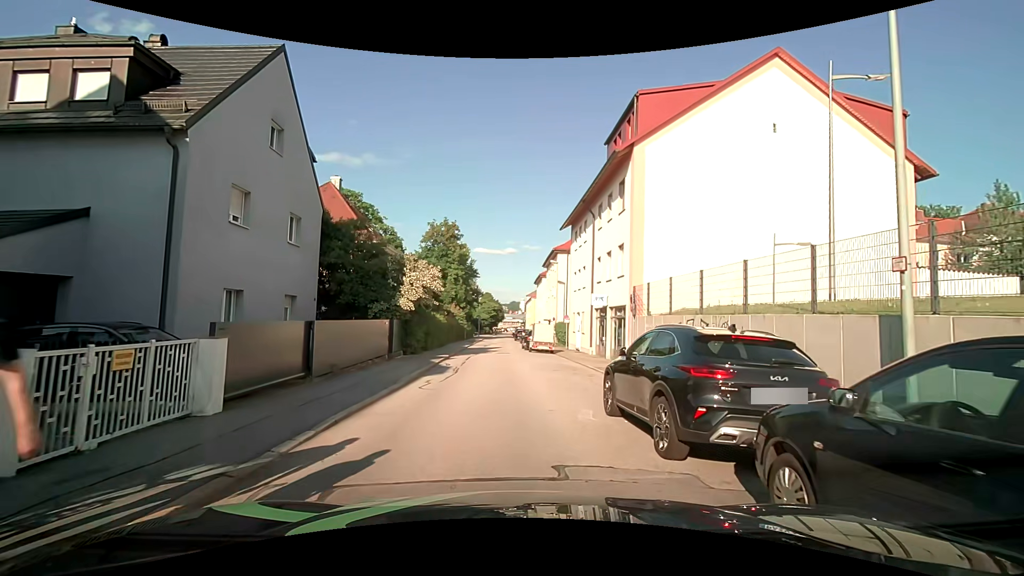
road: residential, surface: asphalt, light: Day
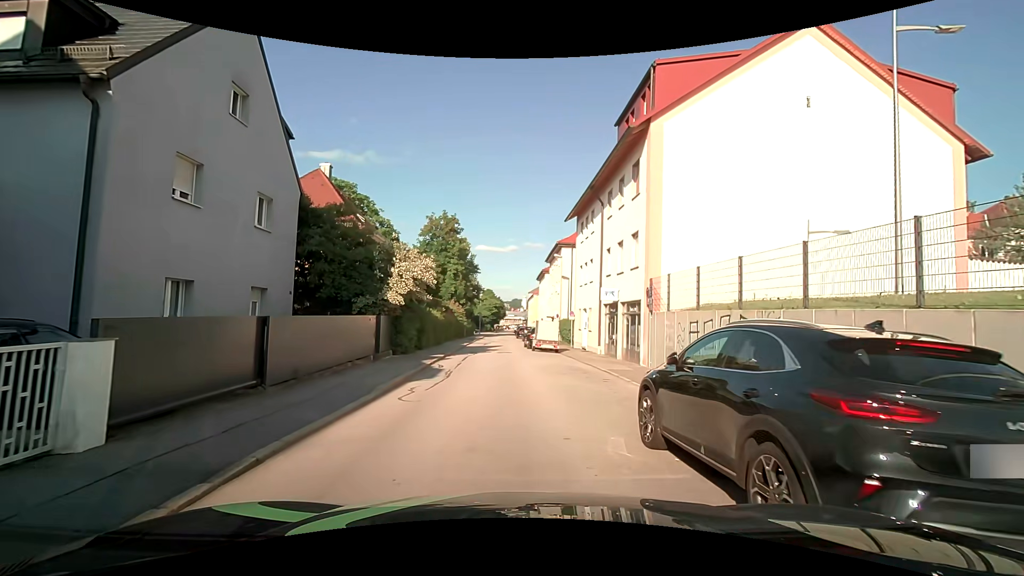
(0.0, +2.3) m; -1°
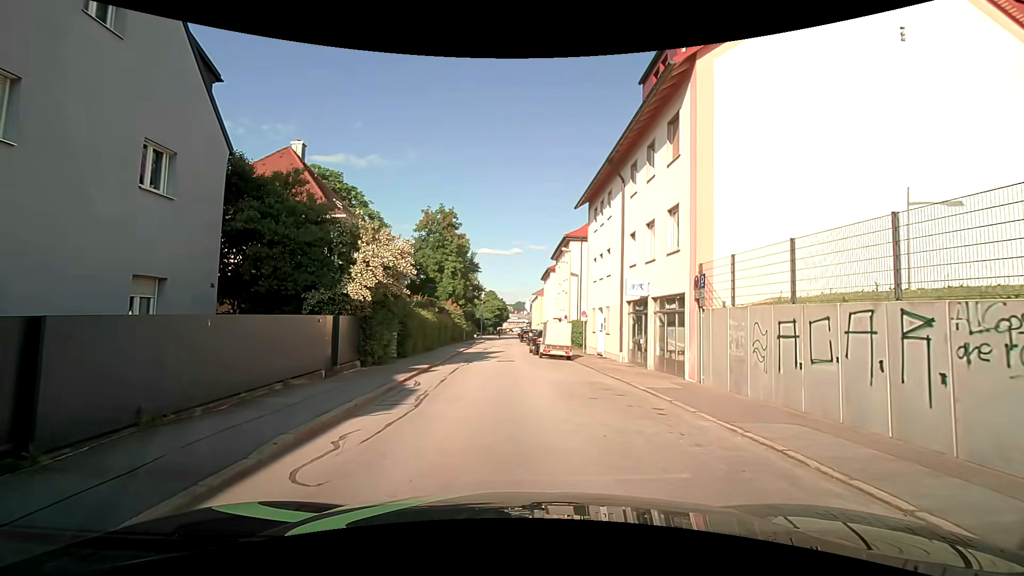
(+0.1, +4.8) m; +1°
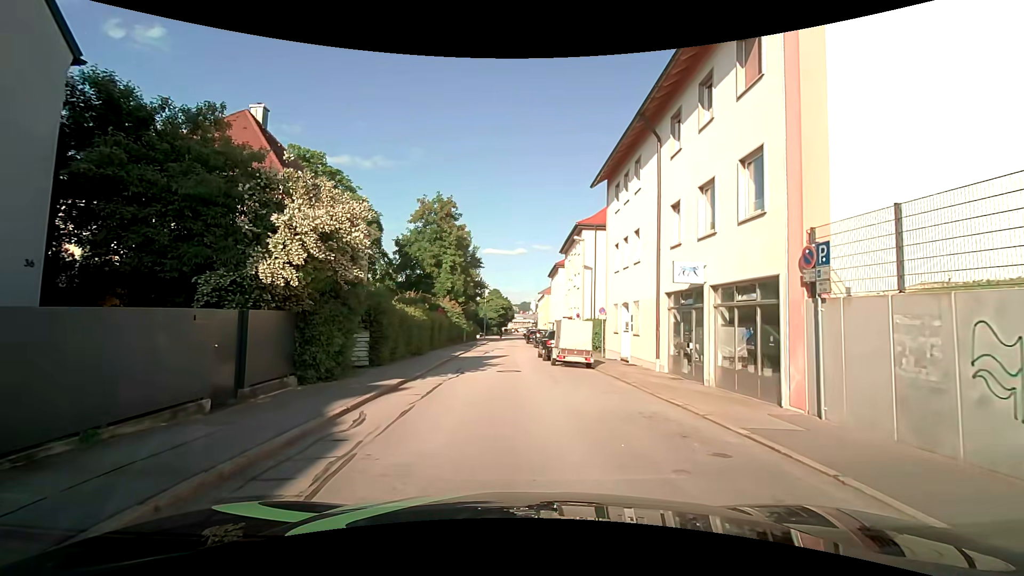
(0.0, +5.1) m; -1°
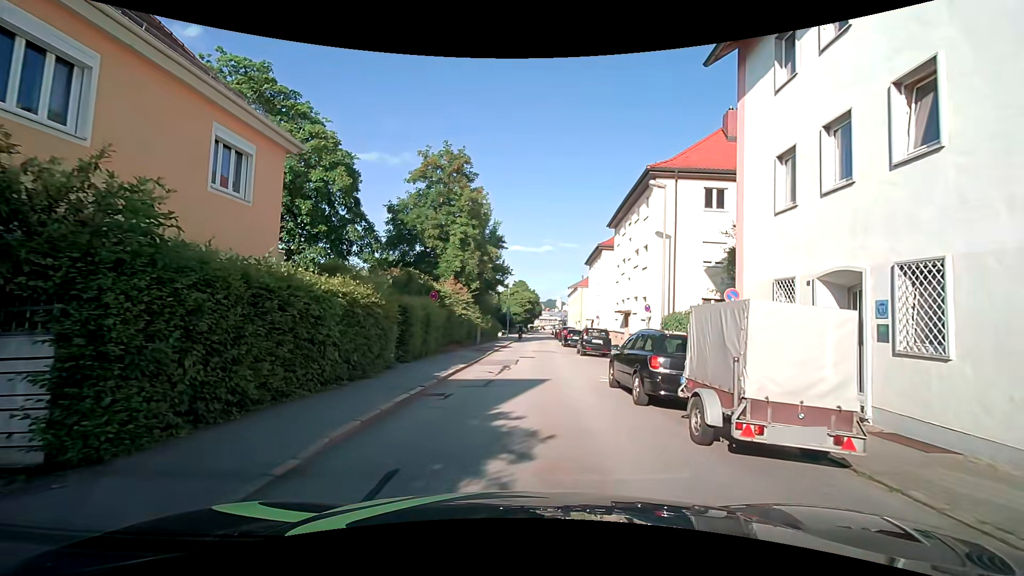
(-0.5, +13.3) m; -3°
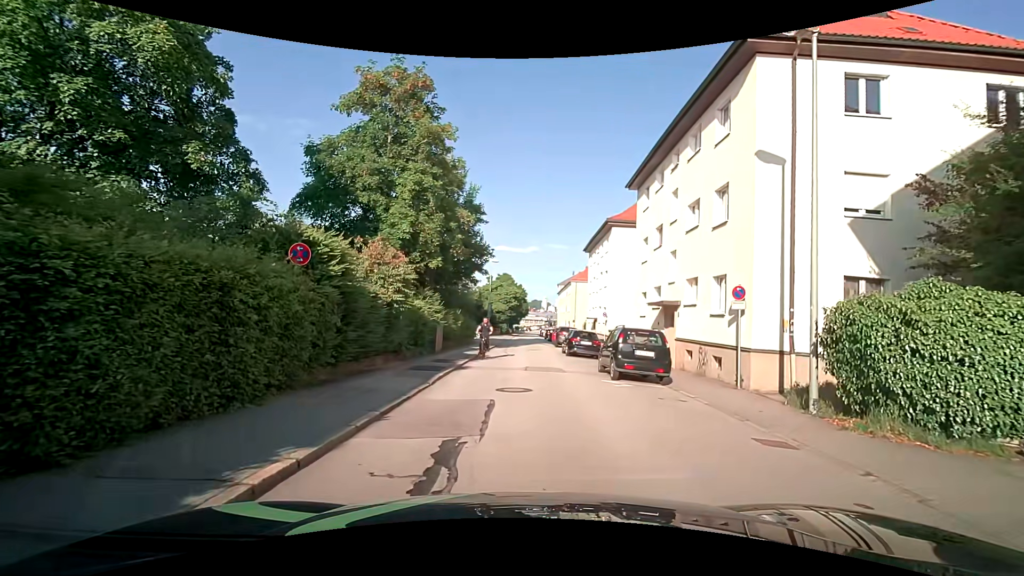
(+0.1, +12.1) m; +1°
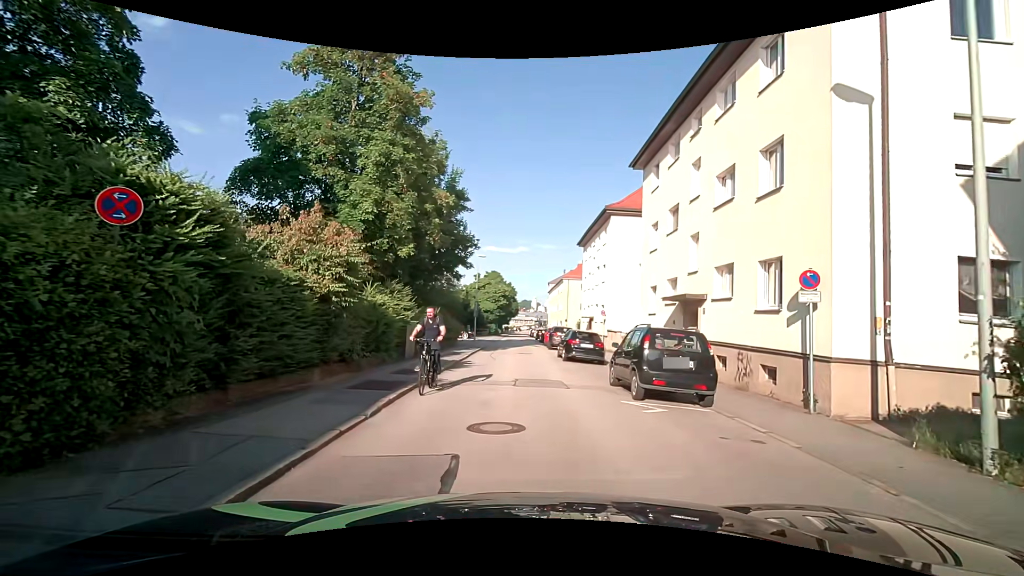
(+0.1, +4.0) m; +2°
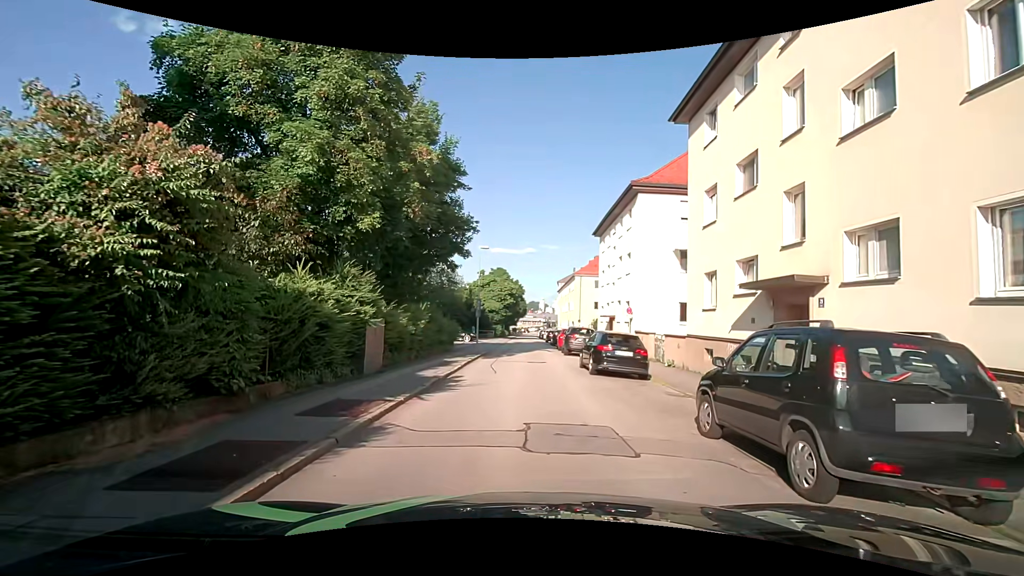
(0.0, +5.8) m; -1°
